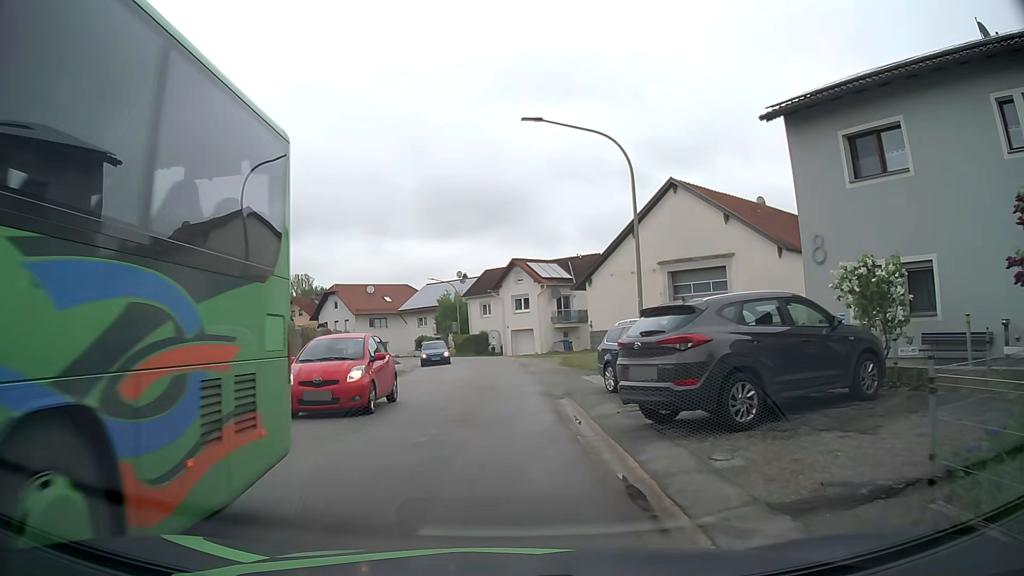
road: tertiary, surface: asphalt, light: Day
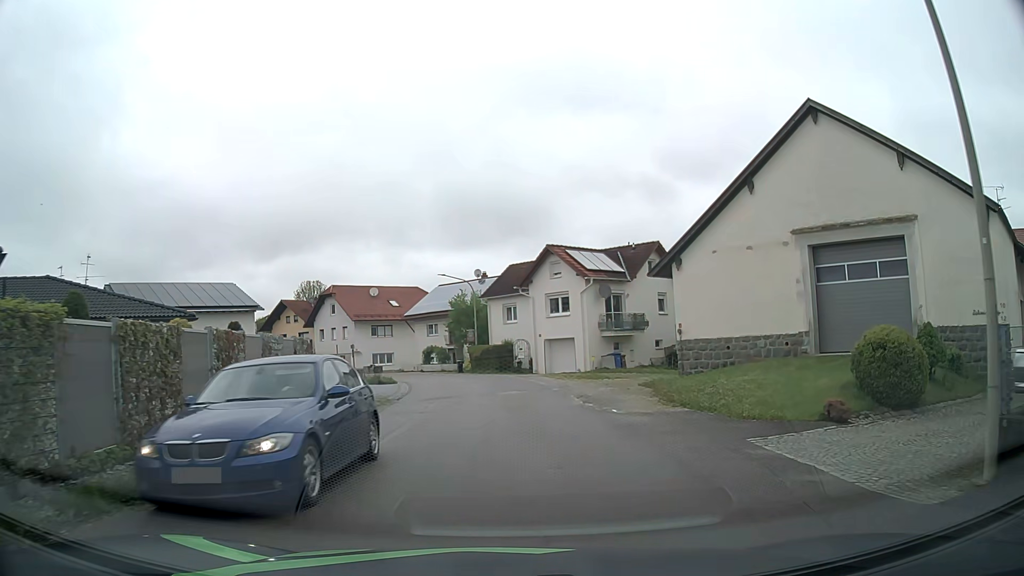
(-0.7, +13.3) m; -2°
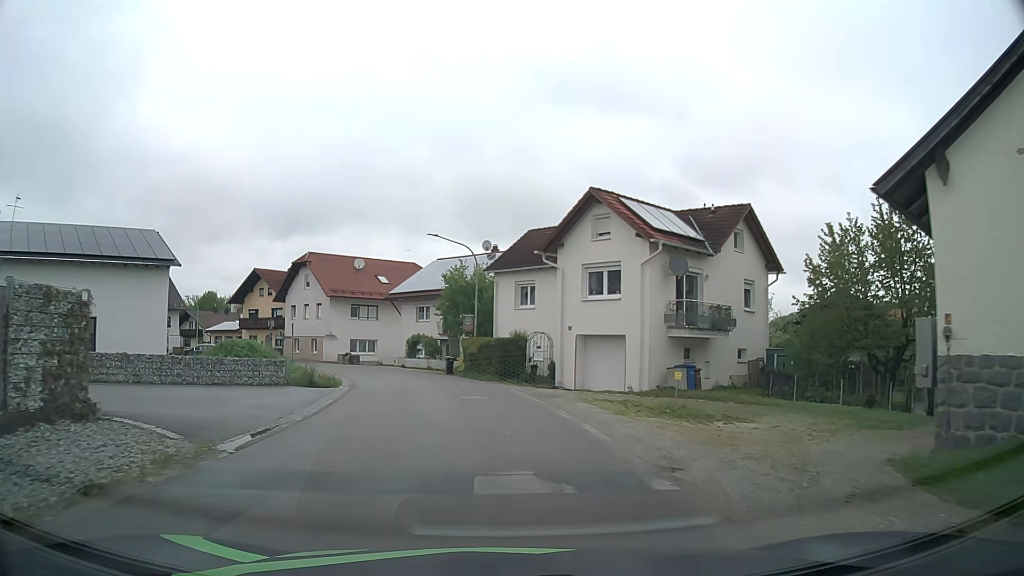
(0.0, +15.0) m; -1°
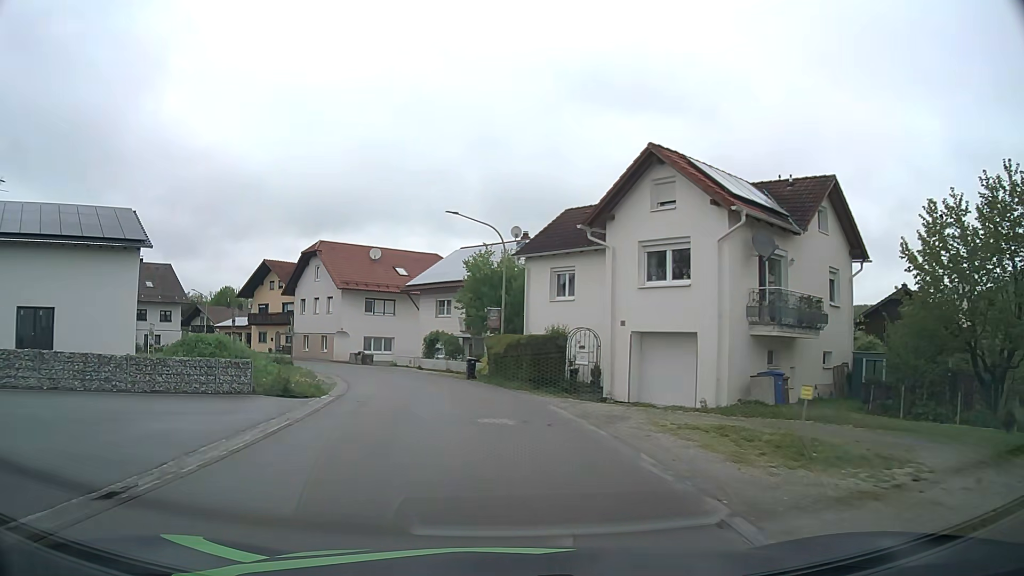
(-0.1, +6.0) m; -2°
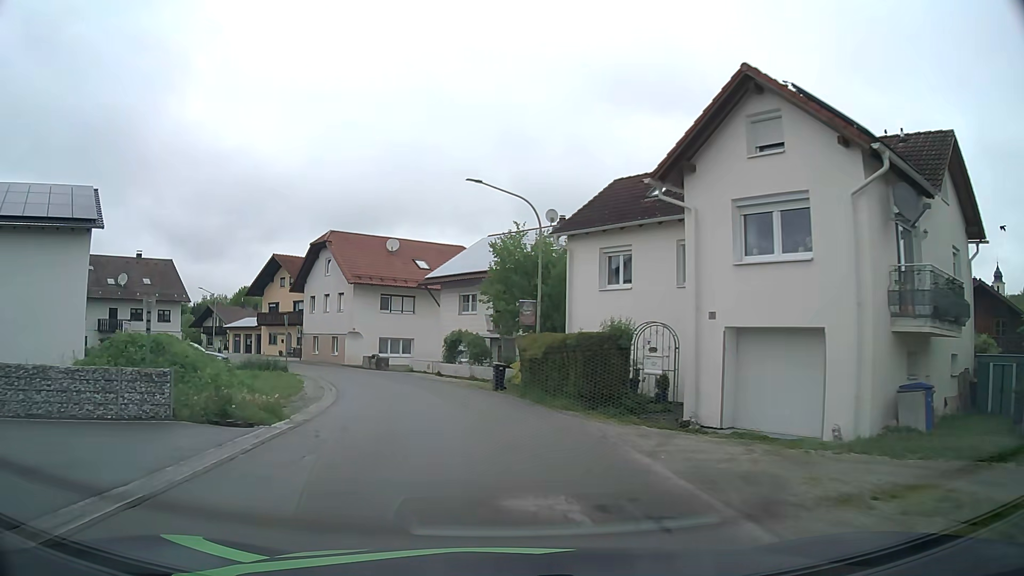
(-0.2, +6.3) m; -3°
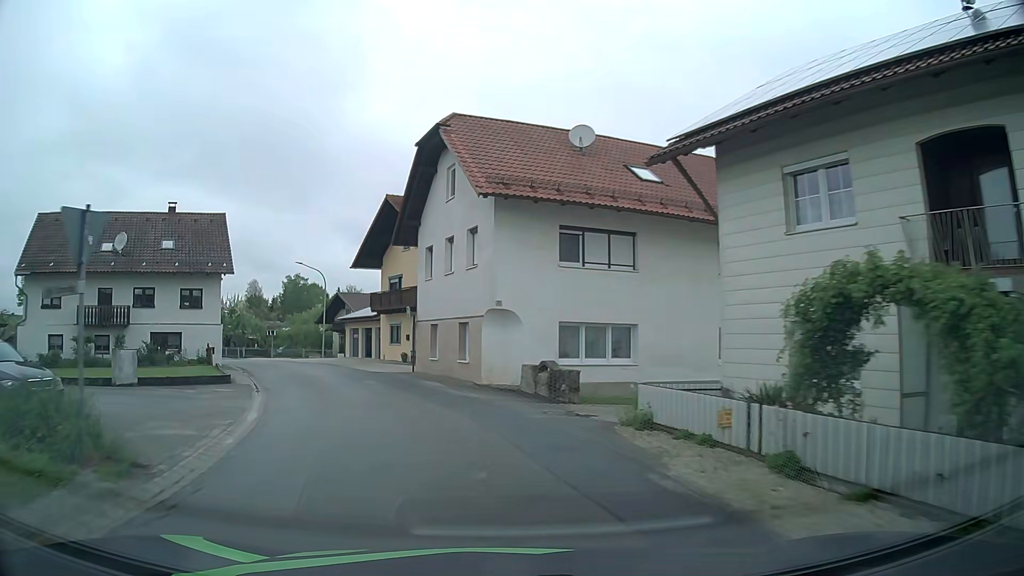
(-3.6, +26.3) m; -17°
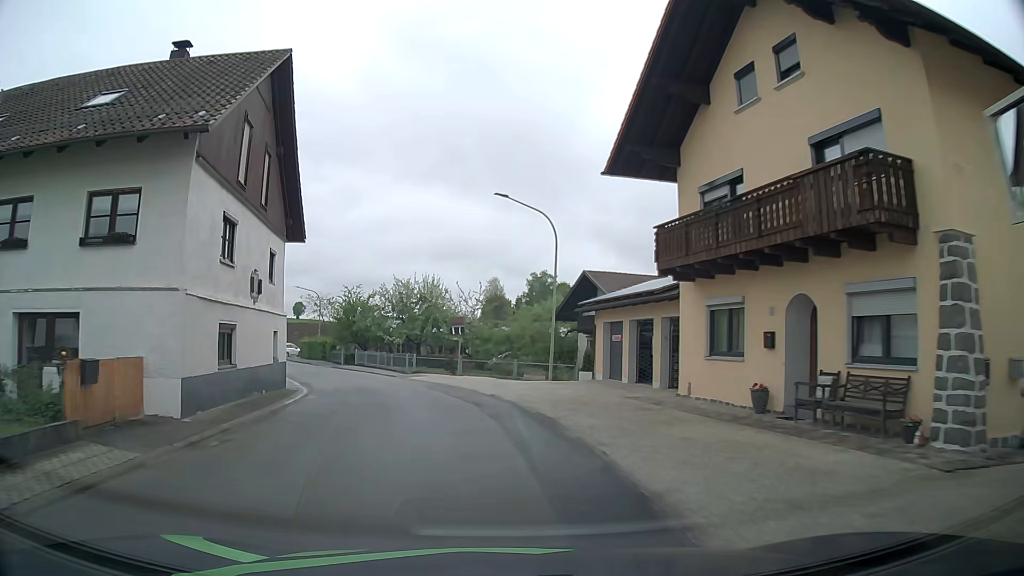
(-5.4, +25.1) m; -22°
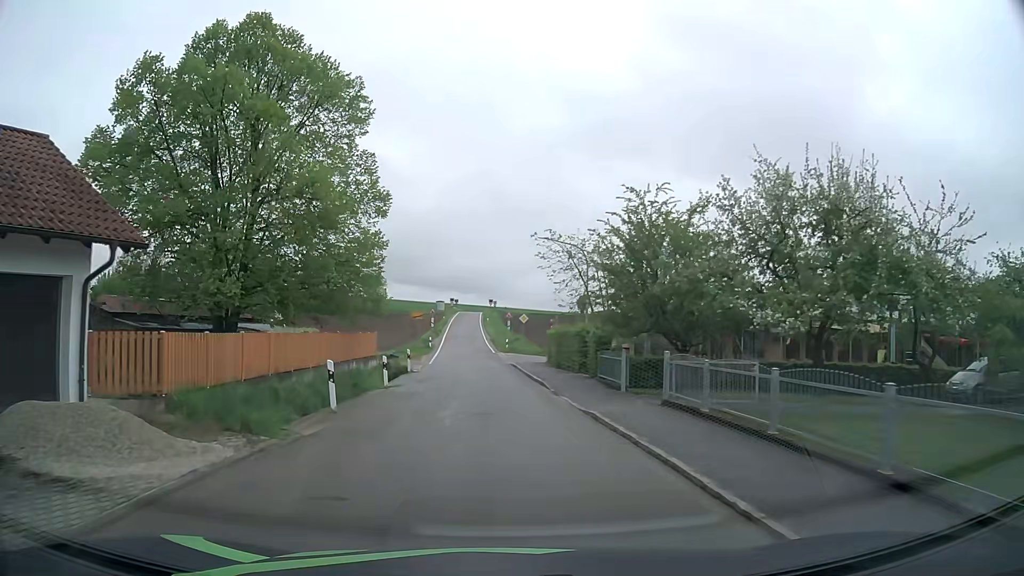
(-6.7, +30.9) m; -25°
